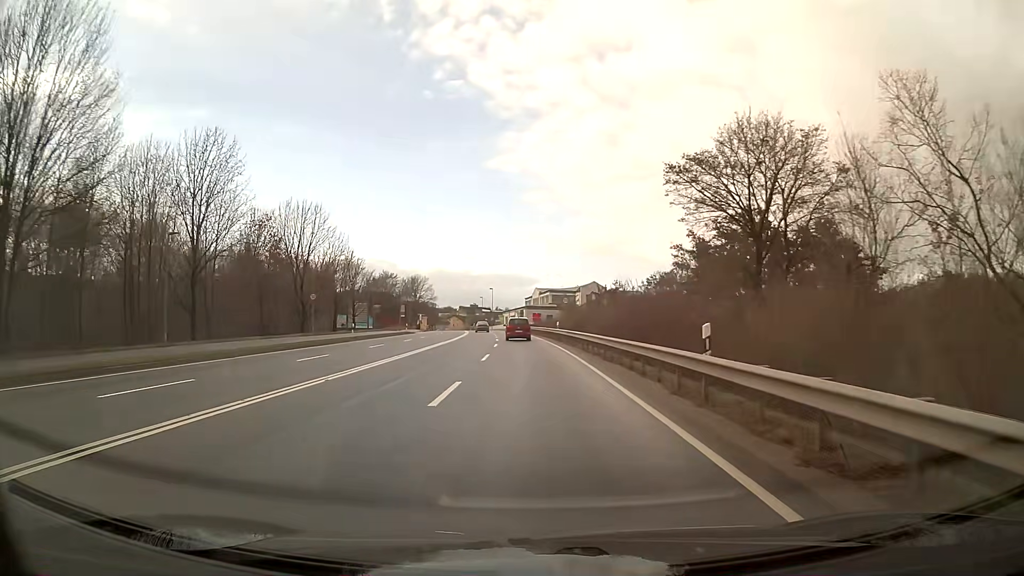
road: primary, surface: asphalt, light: Day
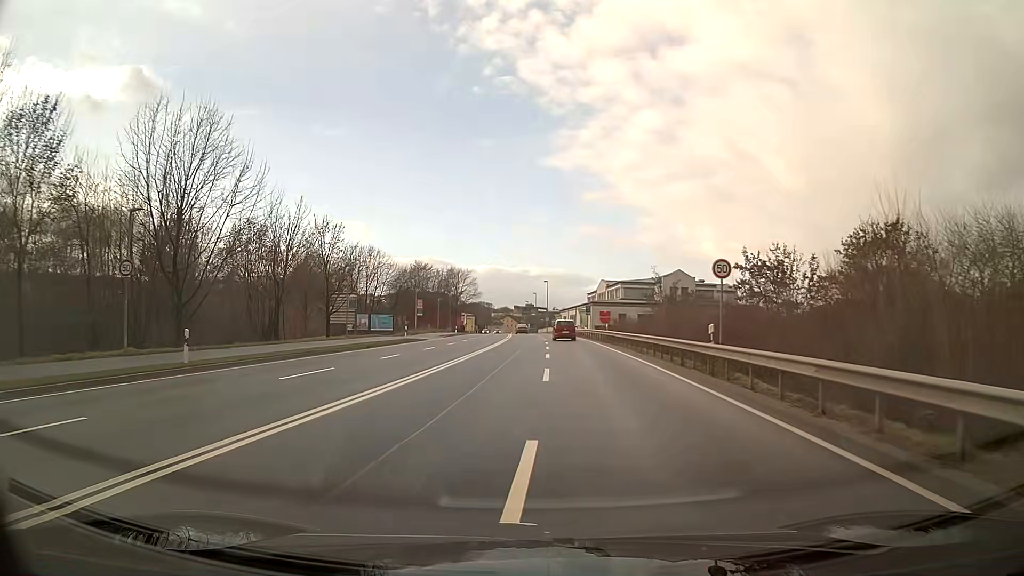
(-1.3, +31.0) m; -5°
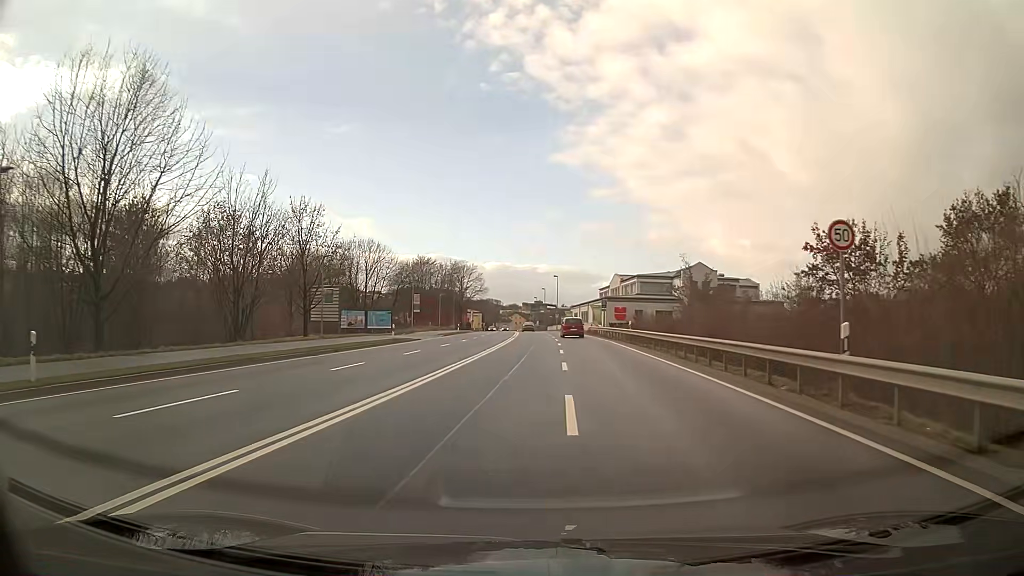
(0.0, +7.7) m; -1°
(0, +10) (0, +20) (0, +30) (0, +40) (0, +50) (0, +60) (0, +70) (0, +80) (0, +90) (-1, +100) m
